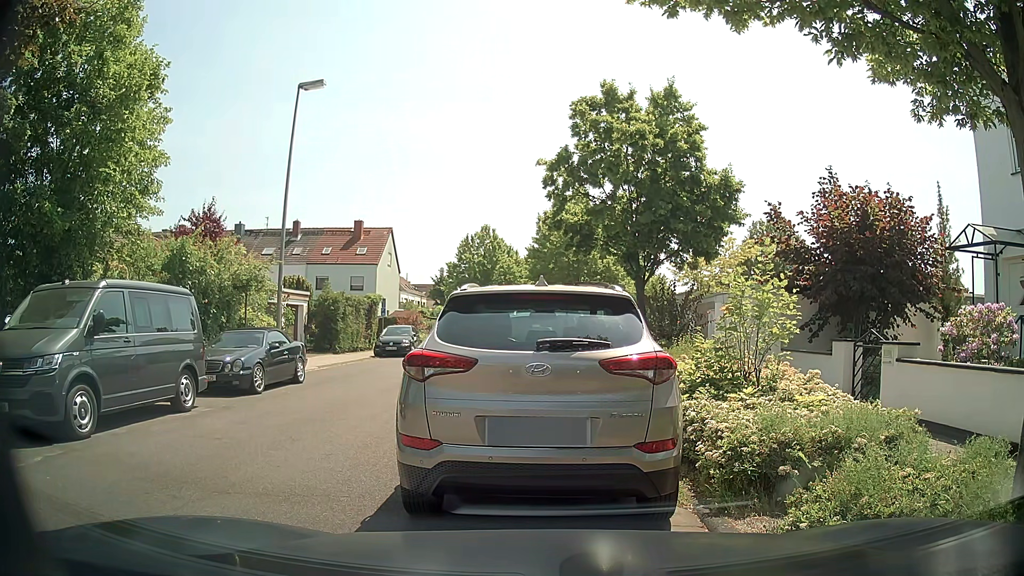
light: Day
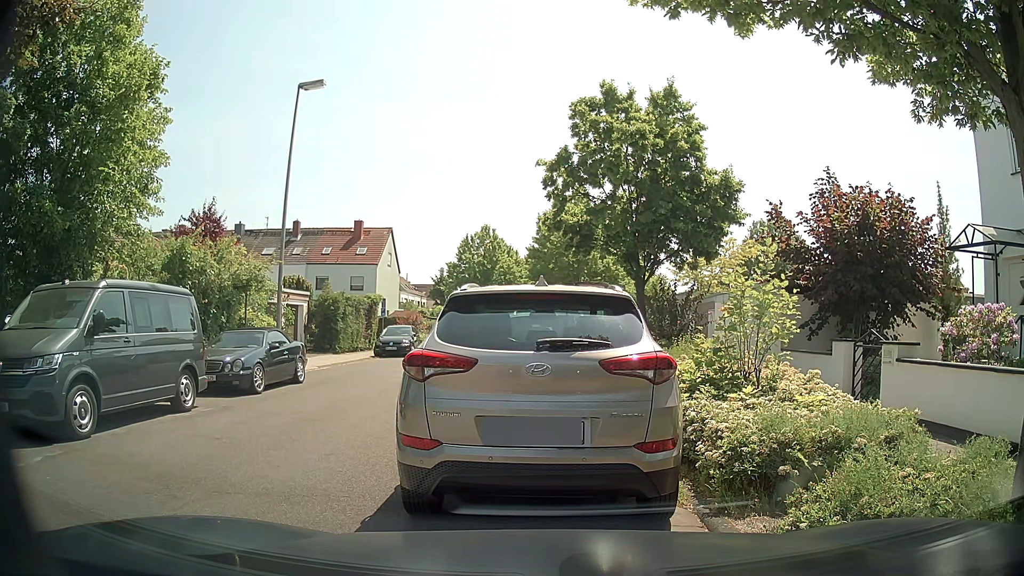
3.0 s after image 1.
(0.0, 0.0) m; 0°
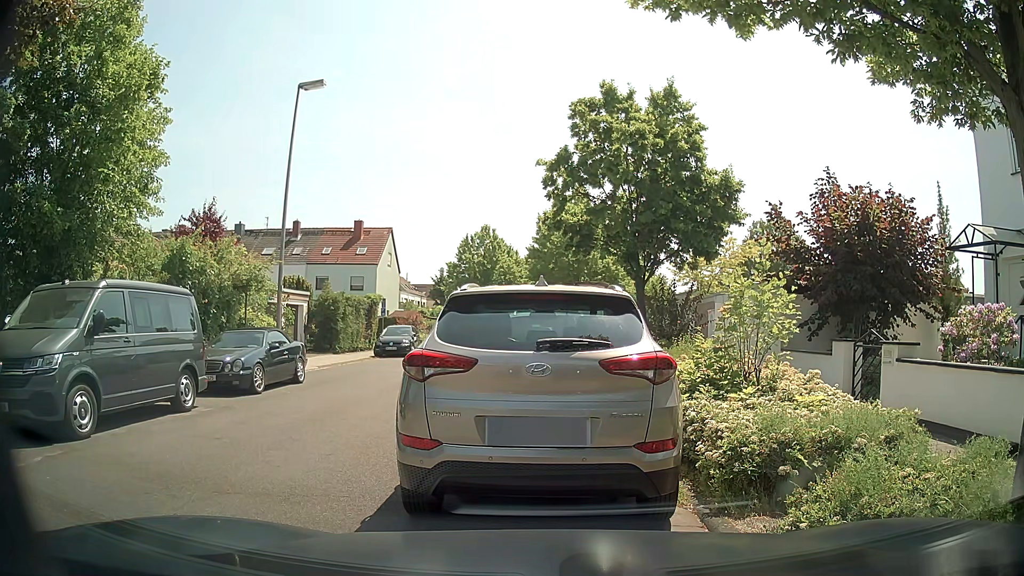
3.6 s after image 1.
(0.0, 0.0) m; 0°
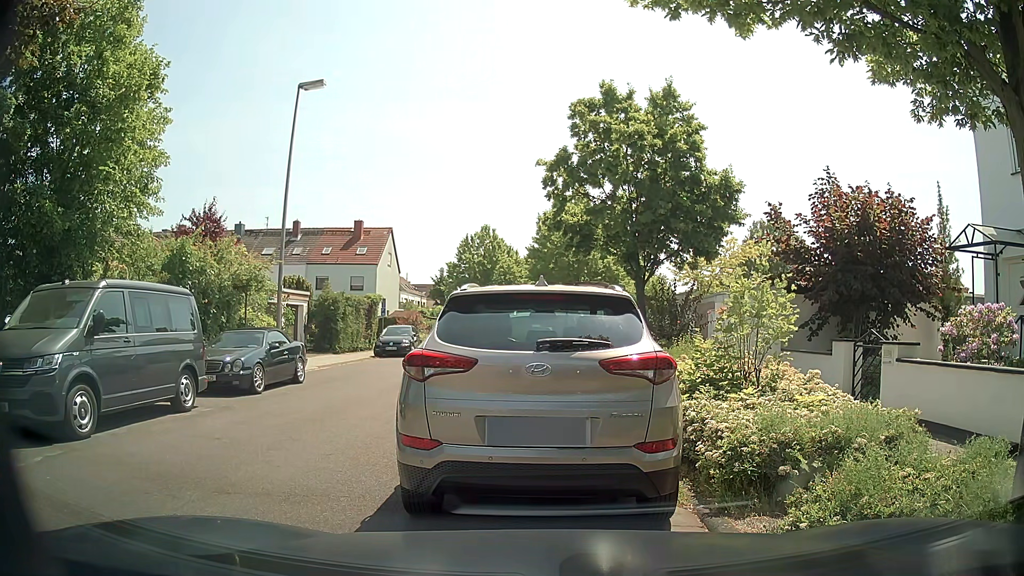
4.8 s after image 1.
(0.0, 0.0) m; 0°
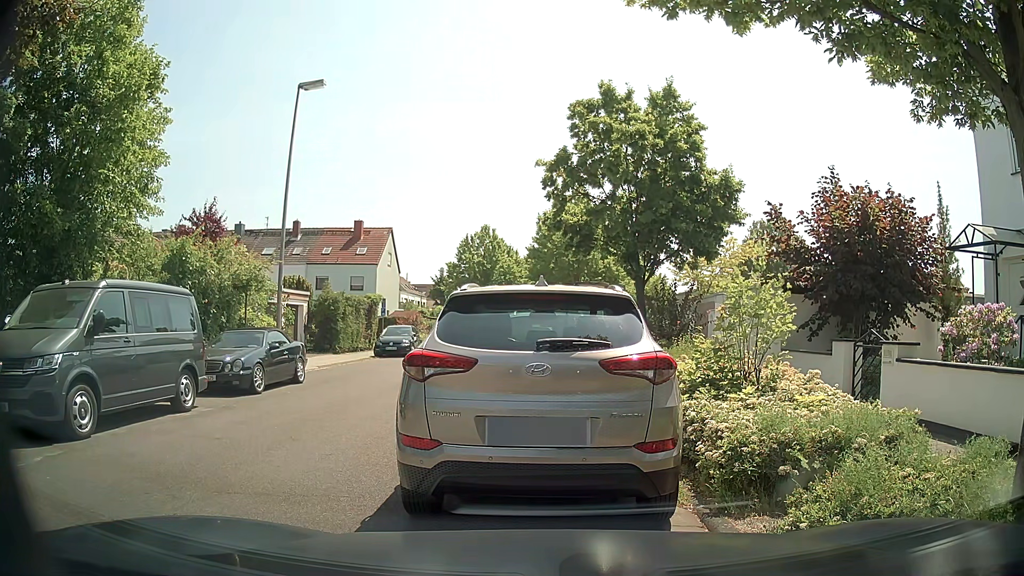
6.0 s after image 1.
(0.0, 0.0) m; 0°
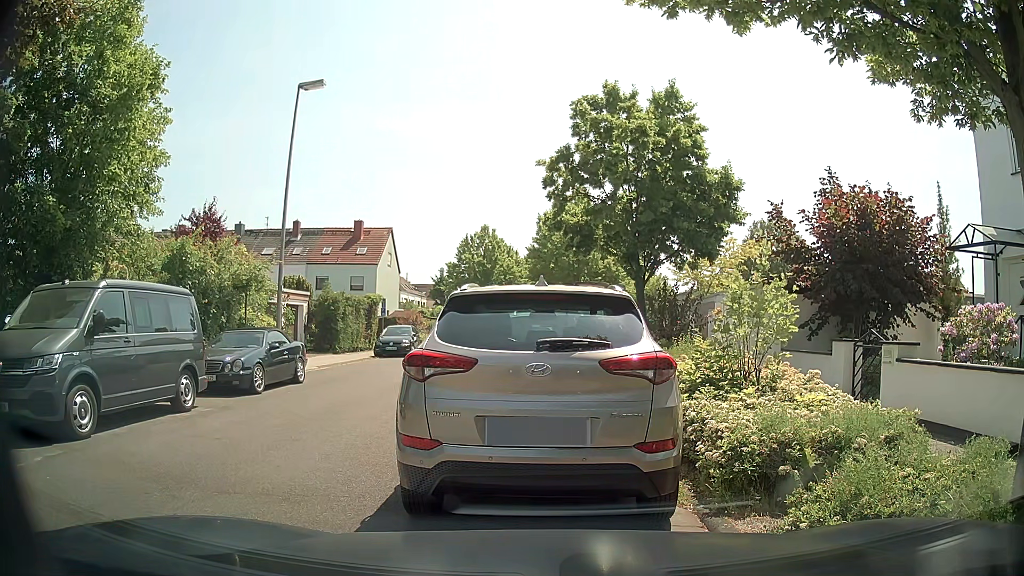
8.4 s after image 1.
(0.0, 0.0) m; 0°
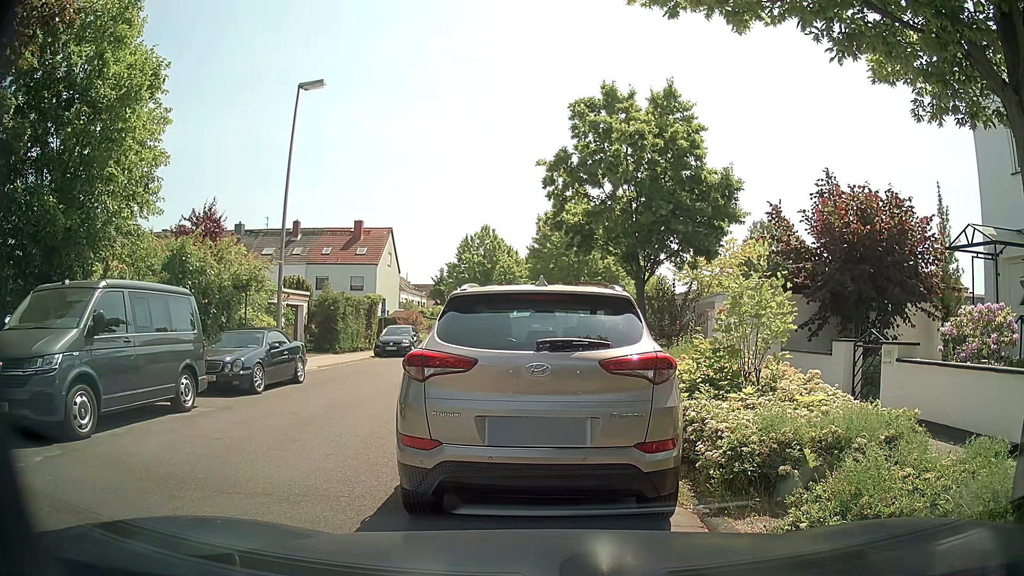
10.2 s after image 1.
(0.0, 0.0) m; 0°
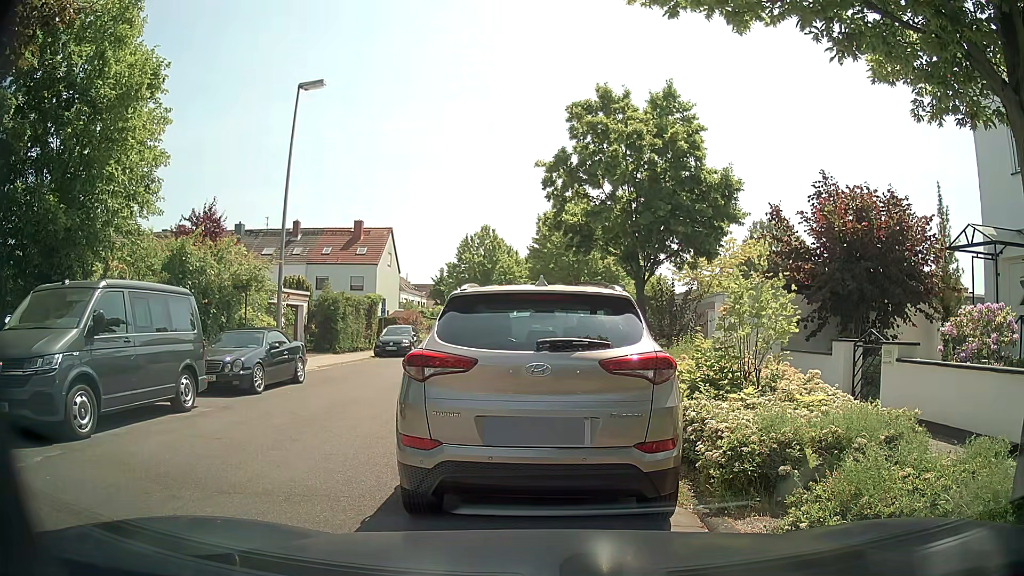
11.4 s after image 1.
(0.0, 0.0) m; 0°
